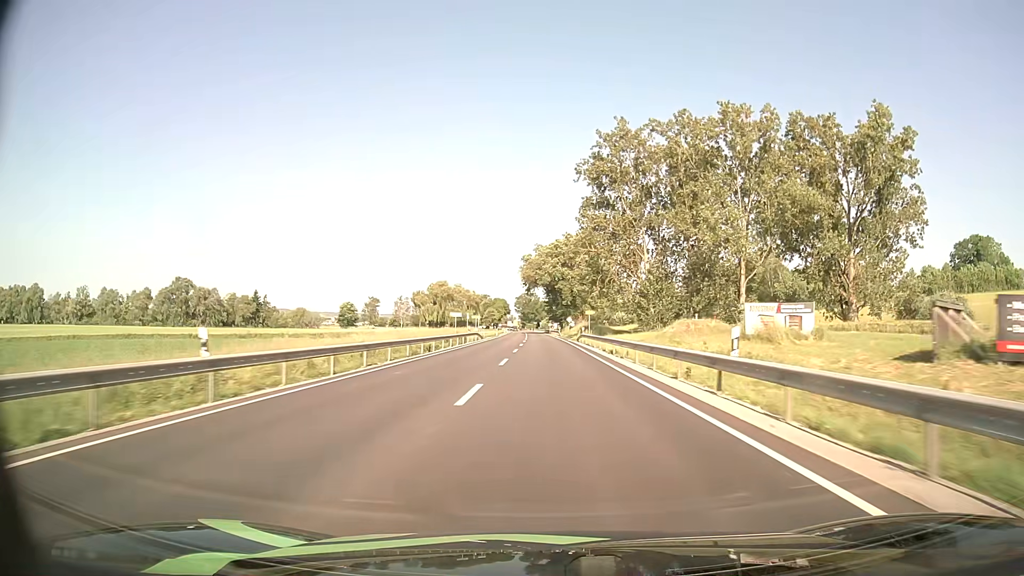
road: primary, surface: asphalt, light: Day
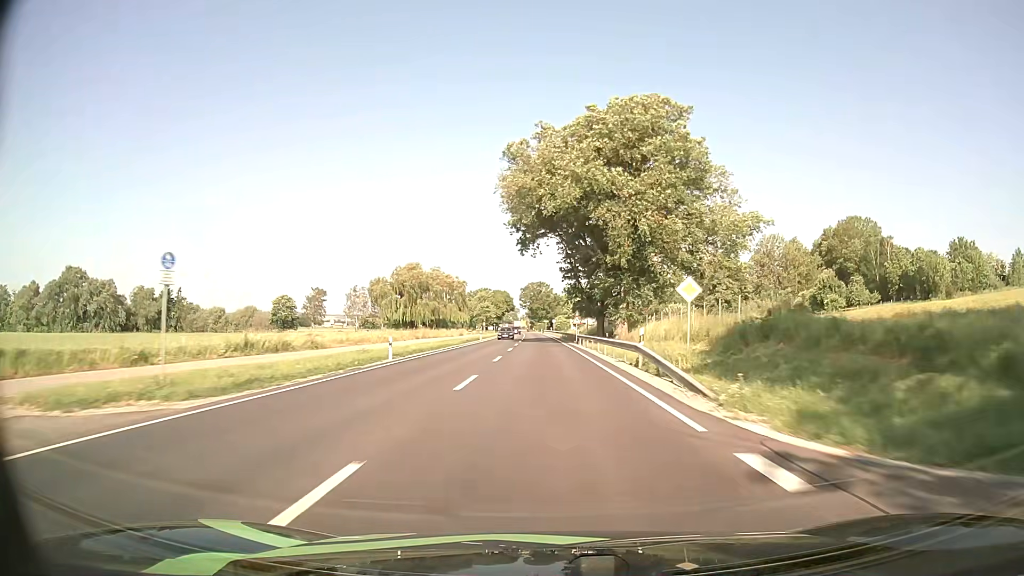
(-0.7, +81.9) m; -1°
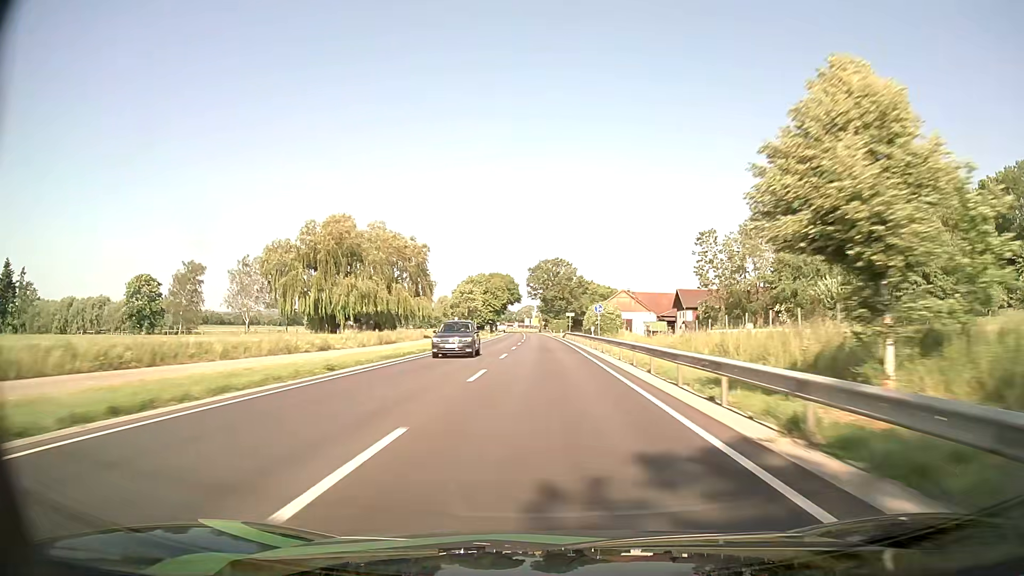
(-1.2, +82.6) m; -1°
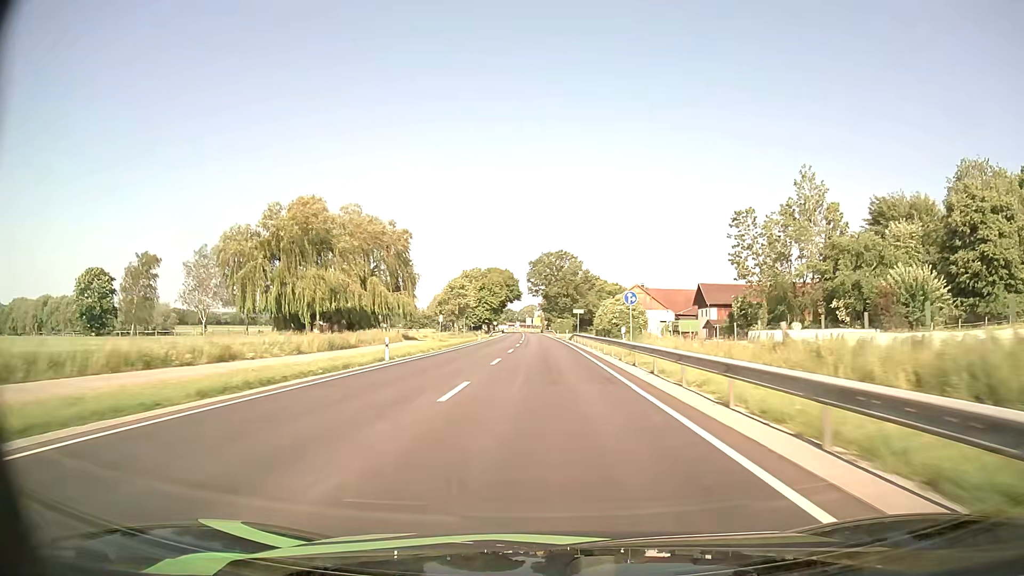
(-0.1, +16.6) m; 0°
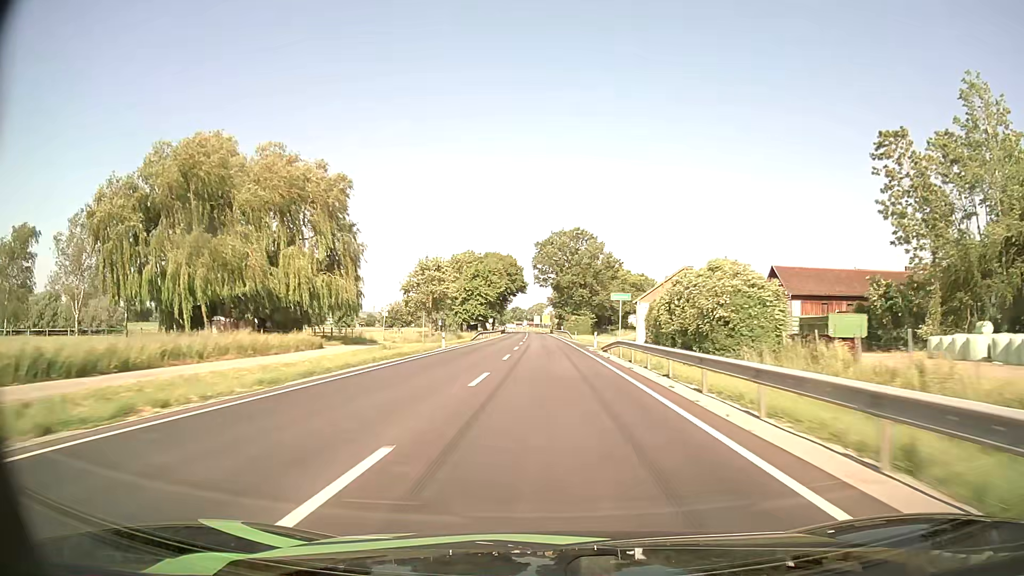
(-0.1, +33.2) m; -1°
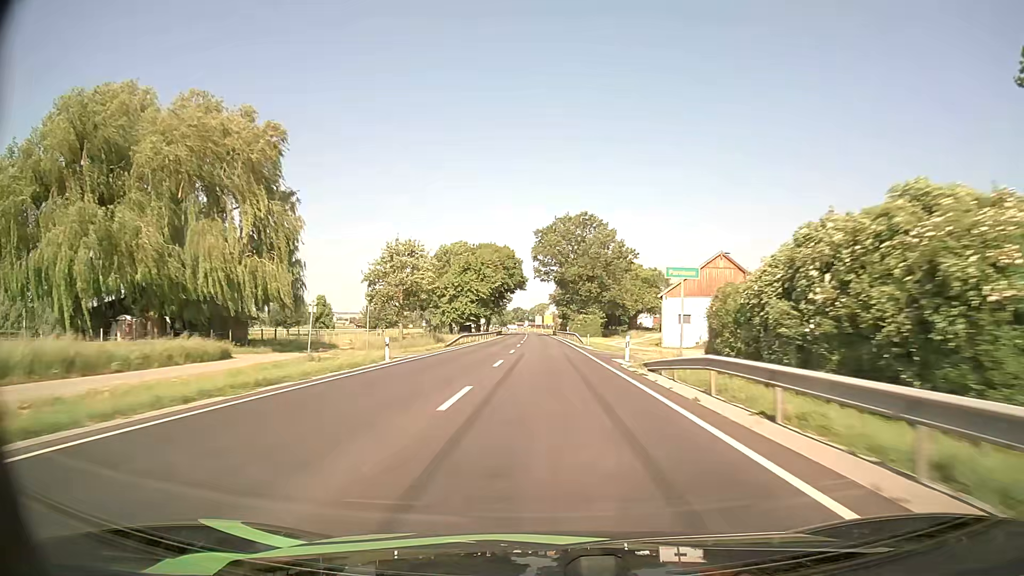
(0.0, +16.6) m; 0°
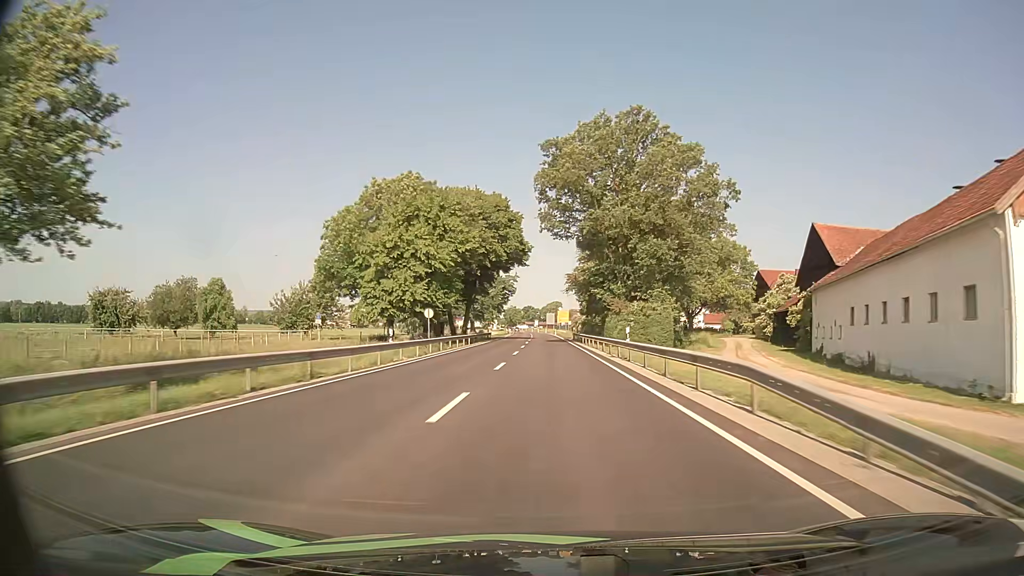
(-0.4, +49.6) m; -1°
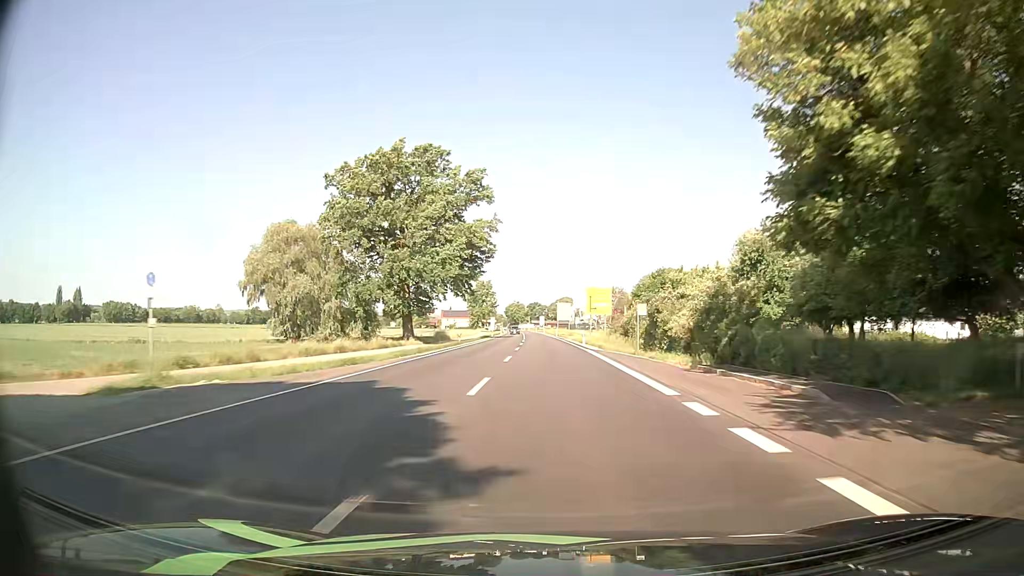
(-0.7, +81.2) m; -1°
(0, +10) (0, +20) (0, +30) (0, +40) (0, +50) (0, +60) (0, +70) (0, +80) (0, +90) (0, +100) m
